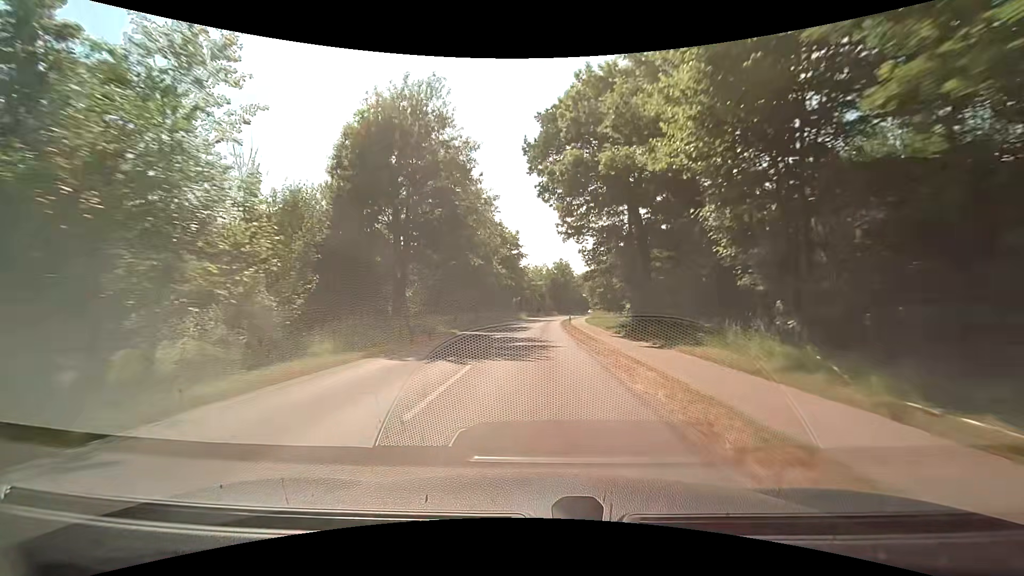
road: tertiary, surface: asphalt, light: Day
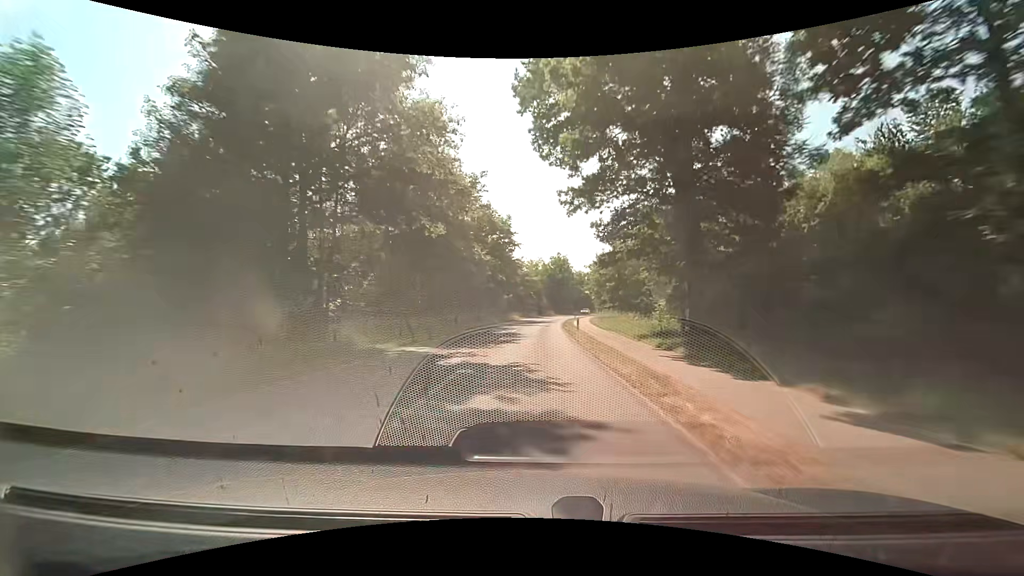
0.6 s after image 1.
(+0.1, +12.8) m; +1°
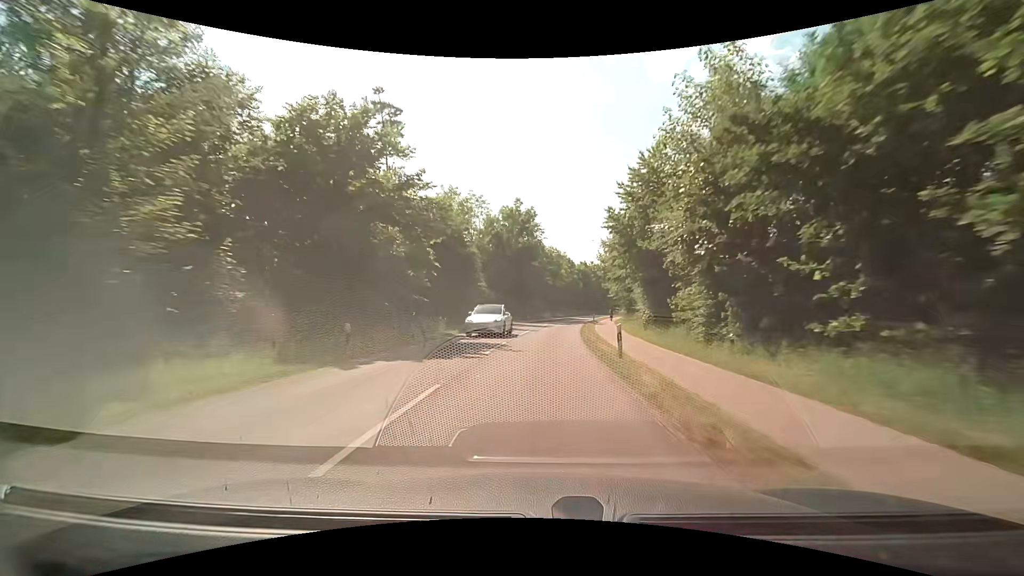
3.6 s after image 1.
(+2.1, +64.2) m; +5°
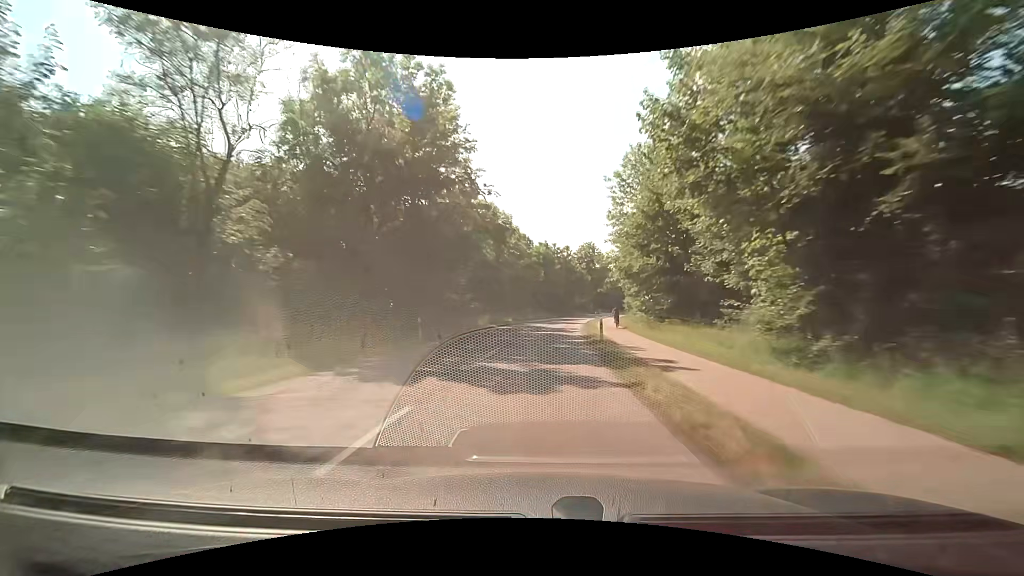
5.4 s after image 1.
(+1.5, +38.3) m; +5°
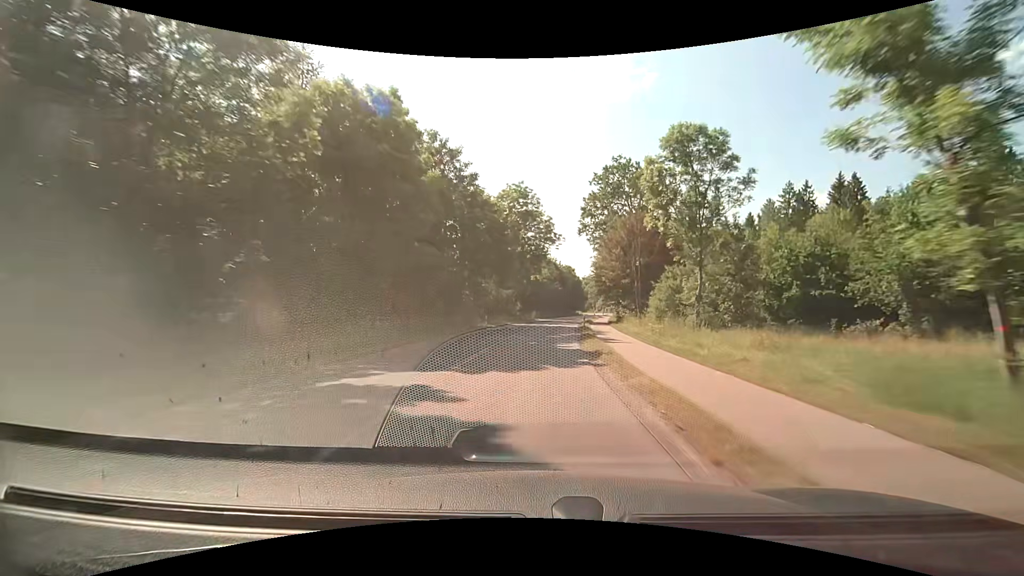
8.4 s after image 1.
(+5.4, +62.7) m; +10°
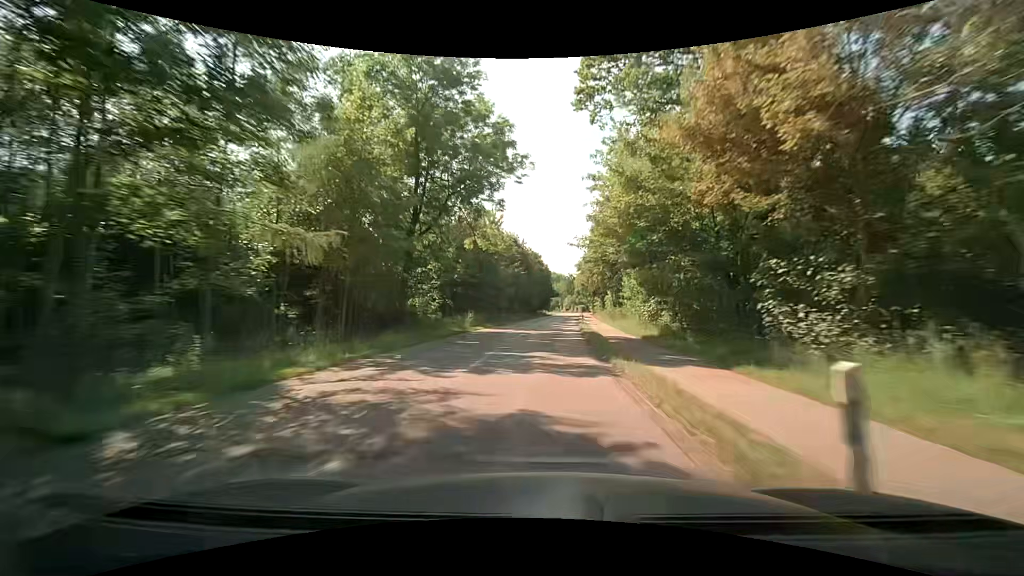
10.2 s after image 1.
(+1.4, +37.5) m; +4°
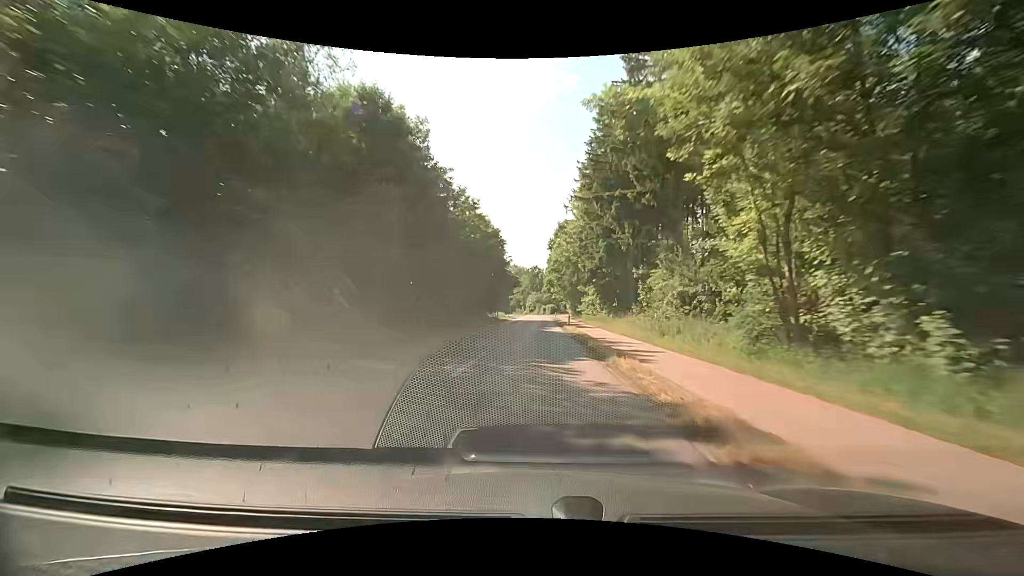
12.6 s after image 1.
(+2.2, +50.1) m; +4°
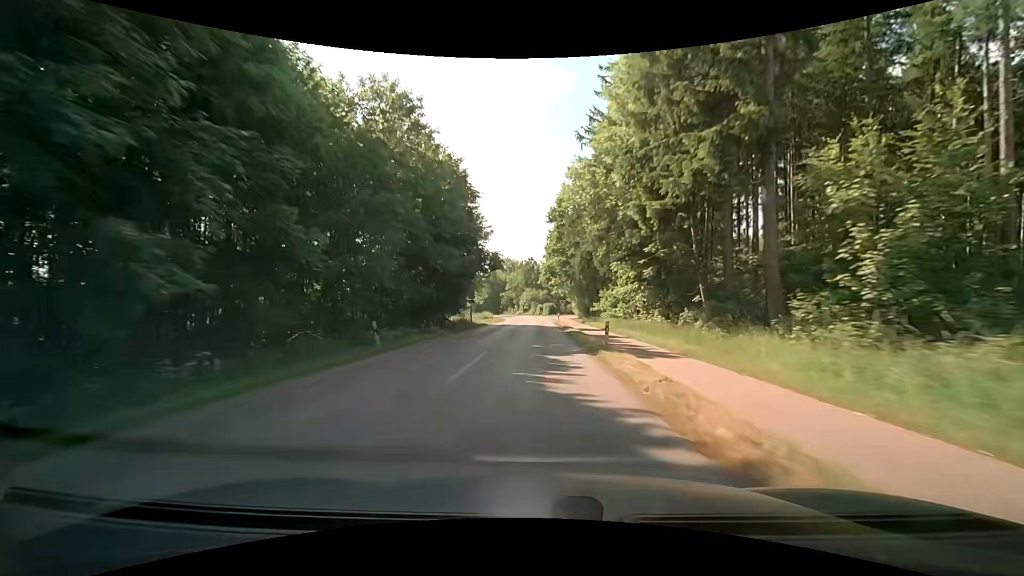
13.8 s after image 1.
(+0.1, +25.2) m; 0°
(0, +10) (0, +20) (0, +30) (0, +40) (0, +50) (0, +60) (0, +70) (0, +80) (0, +90) (-1, +100) m
